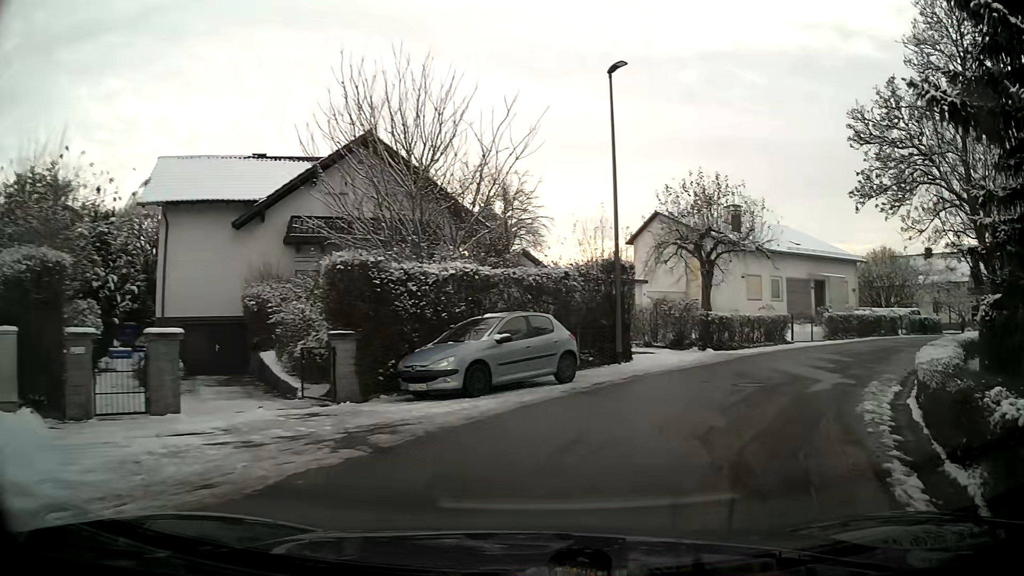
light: Day
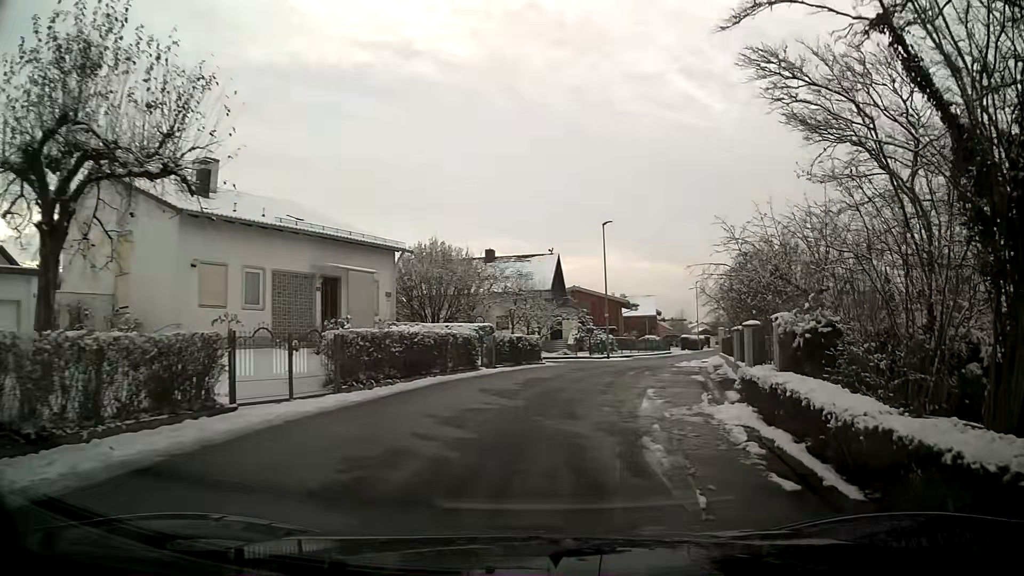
(+6.1, +15.5) m; +39°
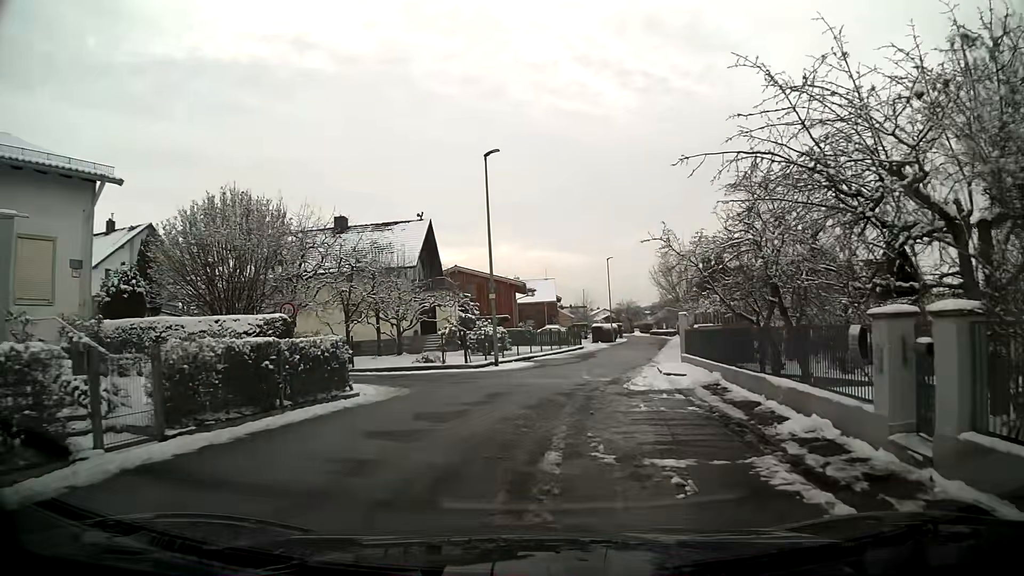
(+1.3, +14.9) m; +8°
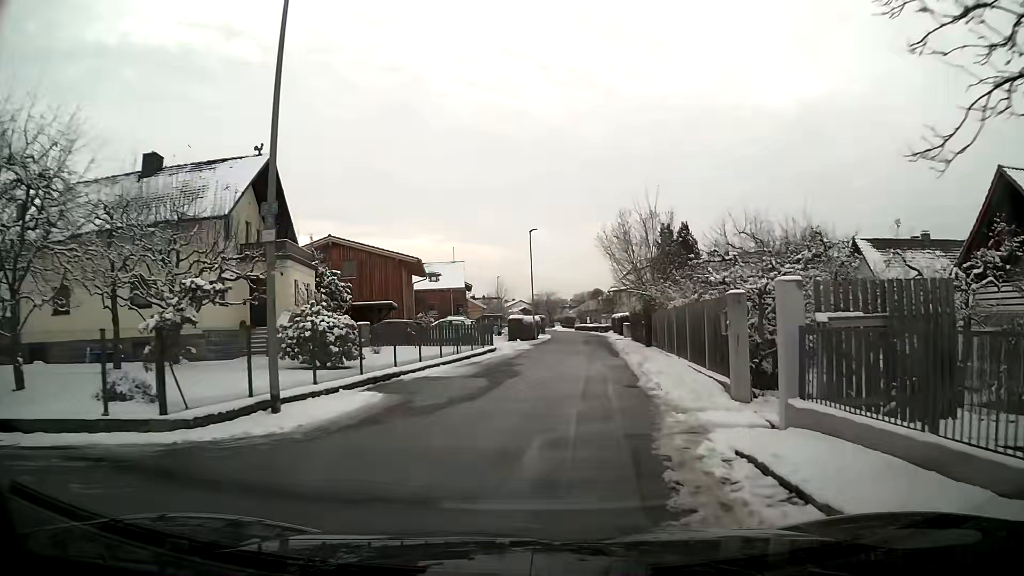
(+0.8, +15.4) m; +6°
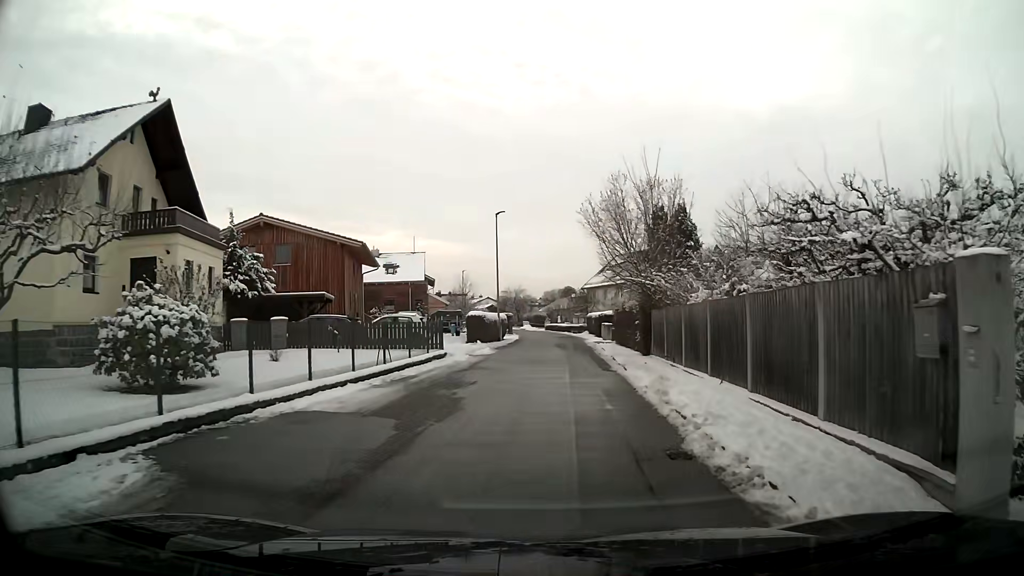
(+0.2, +7.2) m; +4°
(0, +10) (+1, +20) (+1, +30) (+1, +40) (+1, +50) (+1, +60) (0, +70) (-2, +80) (-4, +89) (-7, +99) m
